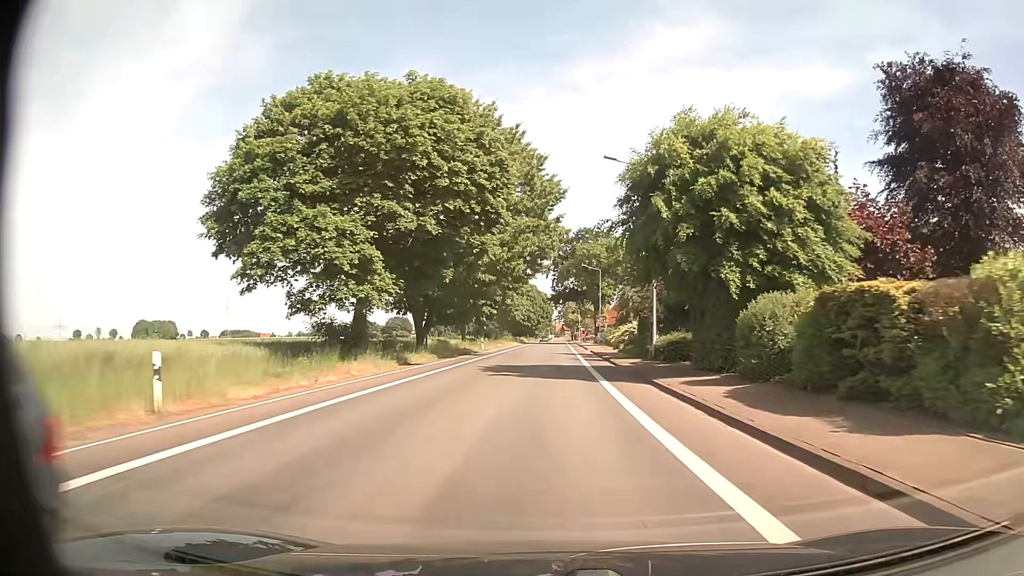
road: secondary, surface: asphalt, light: Day
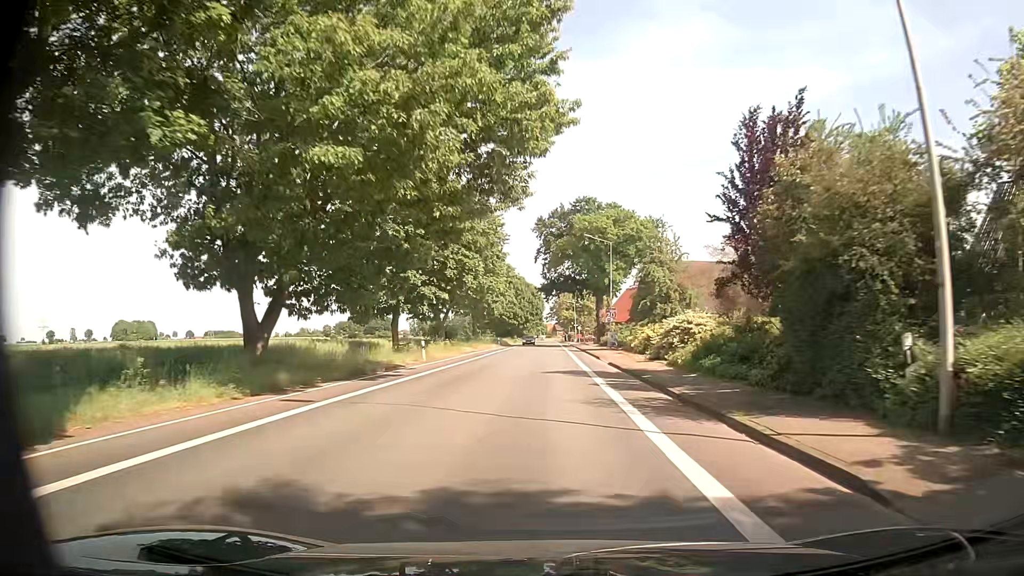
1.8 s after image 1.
(+0.2, +24.7) m; 0°
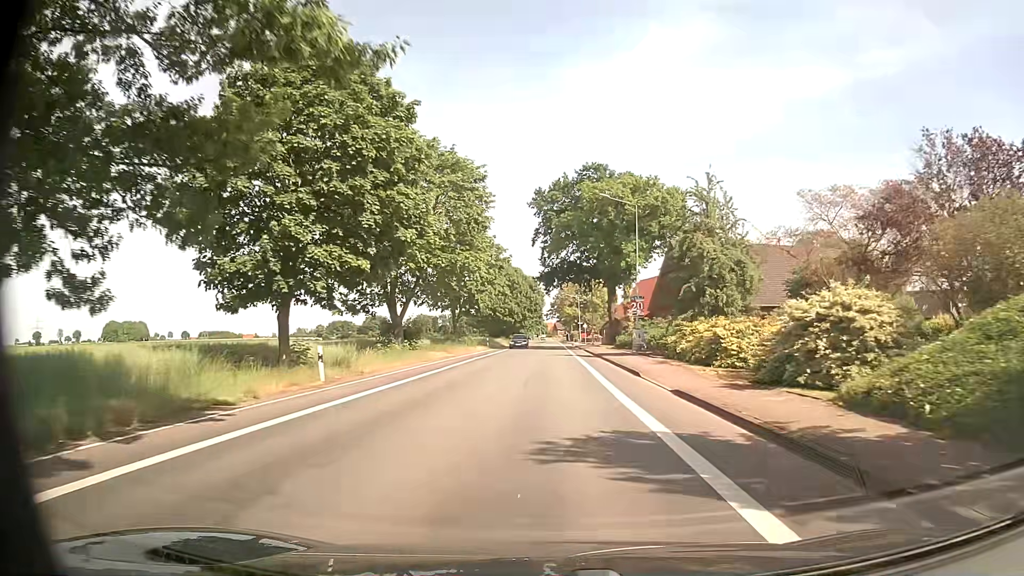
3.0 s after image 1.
(+0.1, +16.5) m; 0°
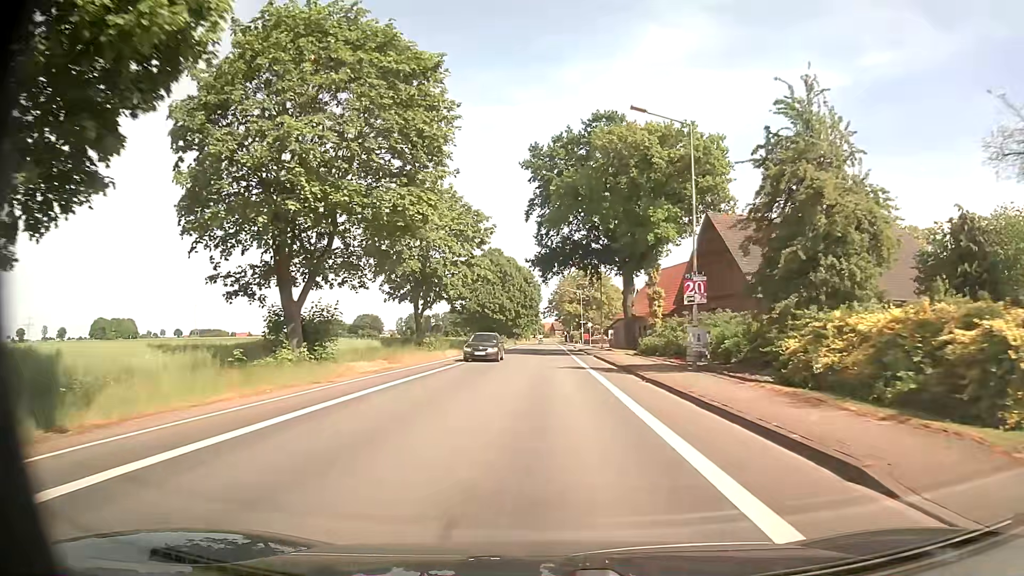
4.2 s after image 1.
(+0.2, +16.5) m; +1°
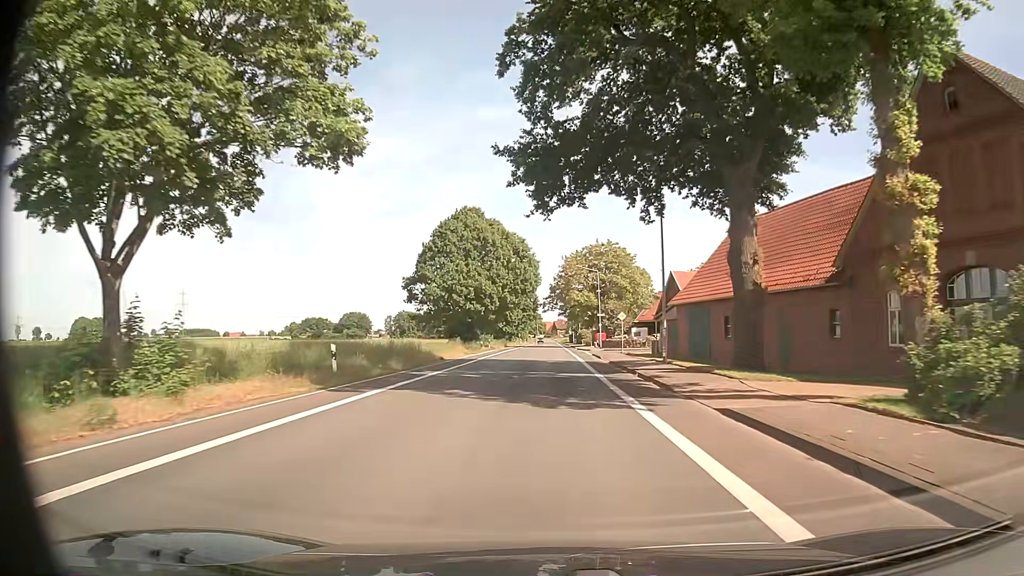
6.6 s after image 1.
(+0.1, +33.0) m; 0°
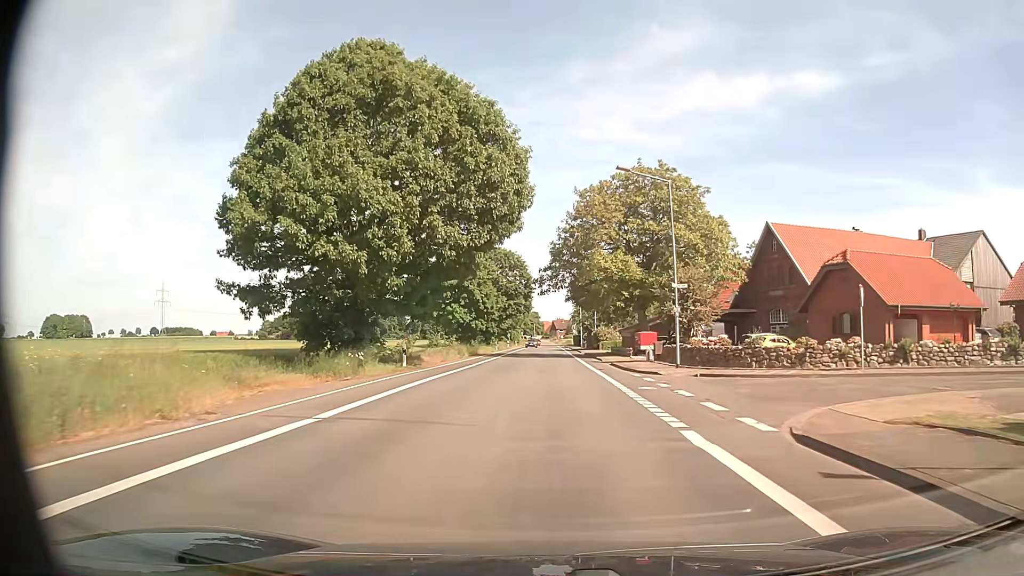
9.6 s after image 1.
(+0.2, +41.3) m; +1°
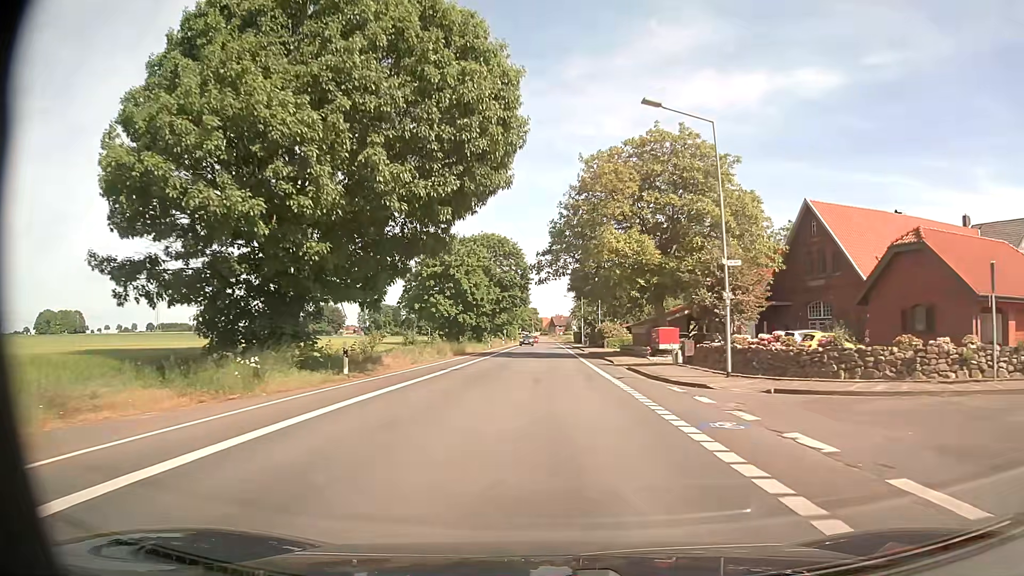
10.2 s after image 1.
(0.0, +8.3) m; 0°
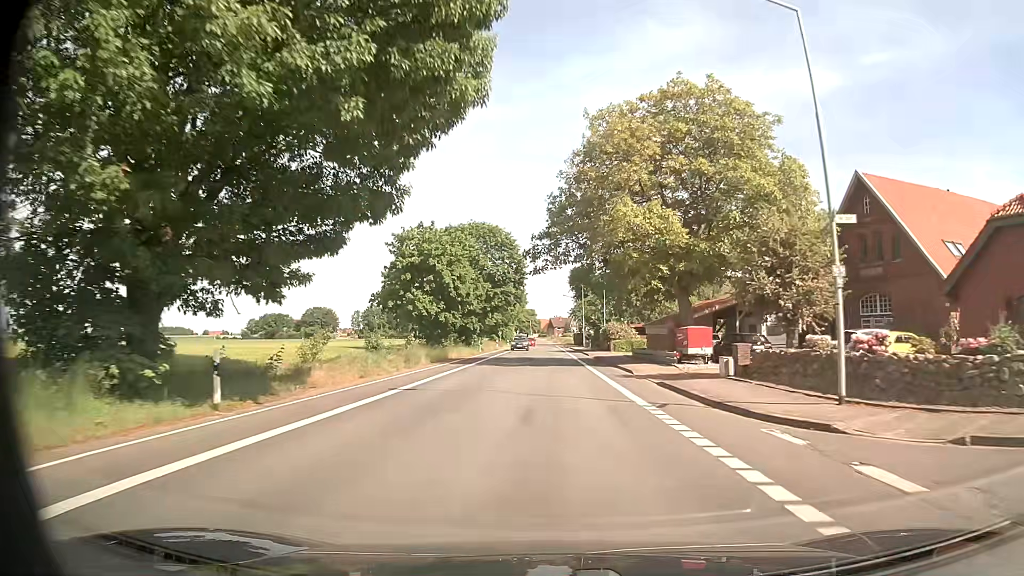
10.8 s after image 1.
(0.0, +8.3) m; 0°
